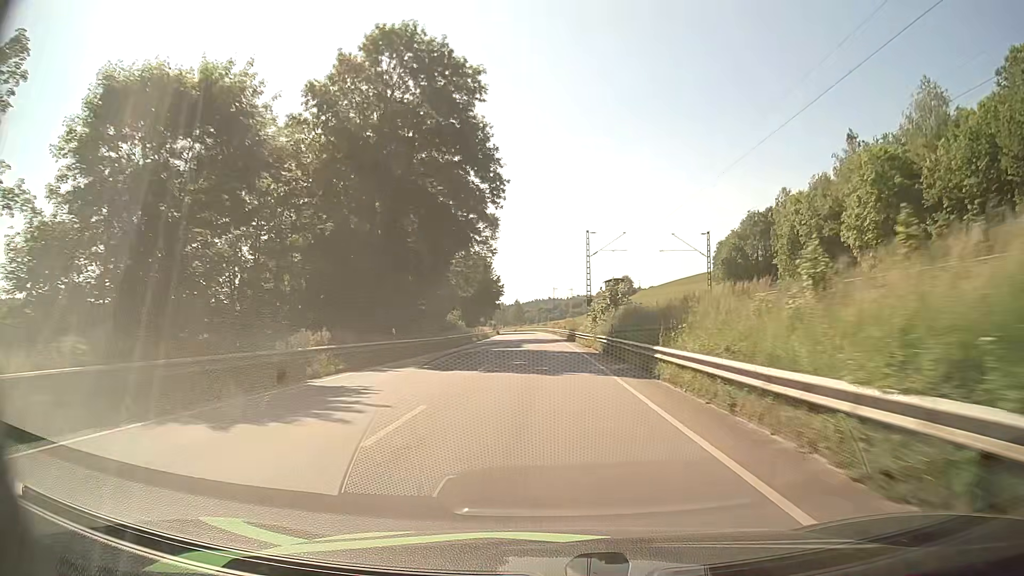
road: primary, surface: asphalt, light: Day
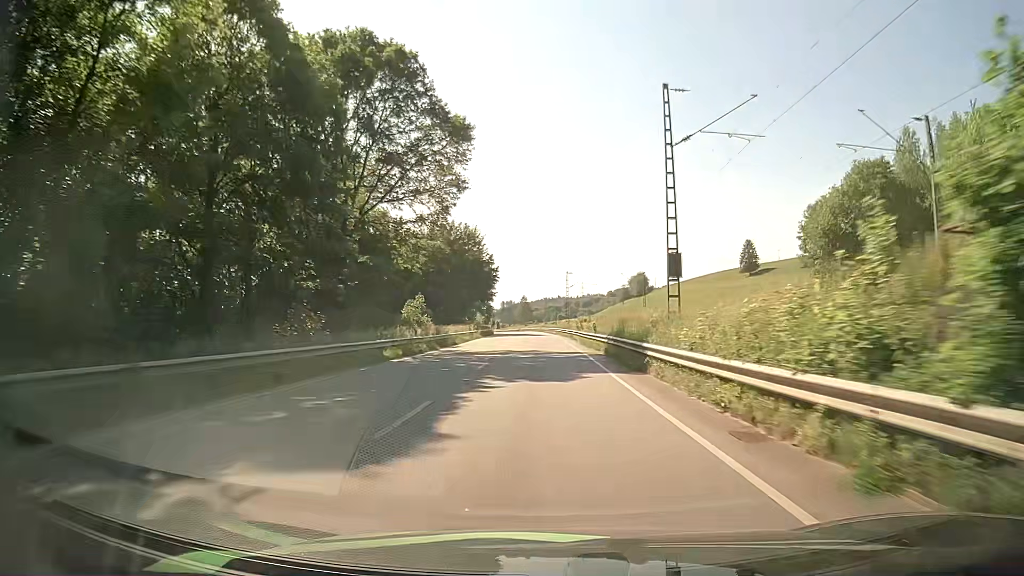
(-0.2, +36.4) m; -1°
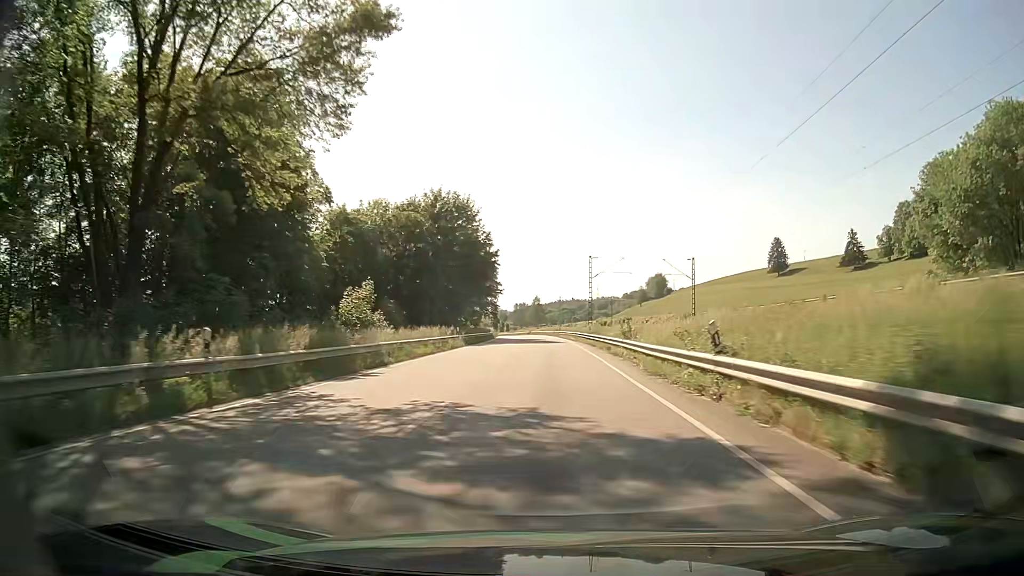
(-0.2, +24.2) m; -1°
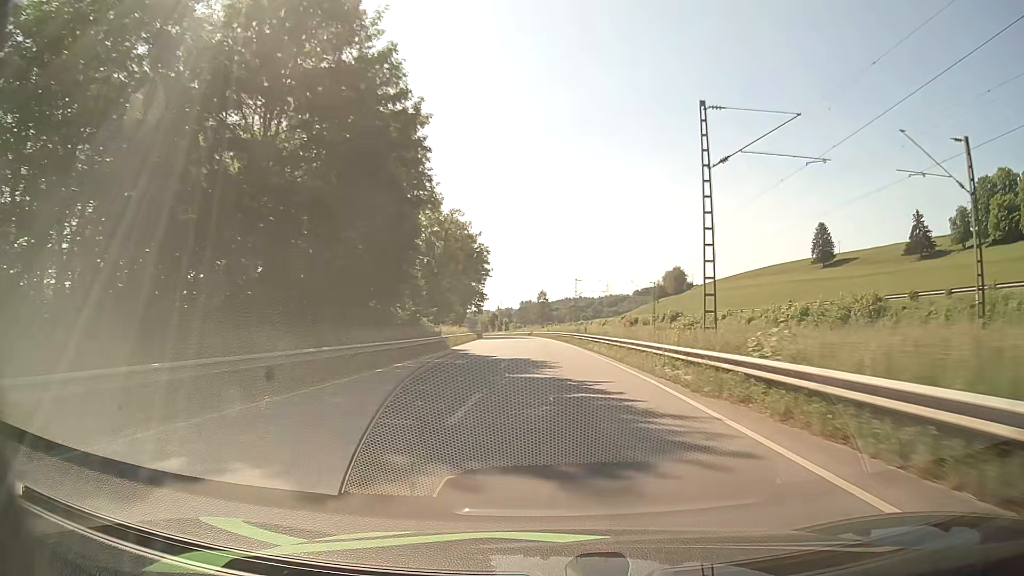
(-0.4, +48.3) m; -1°
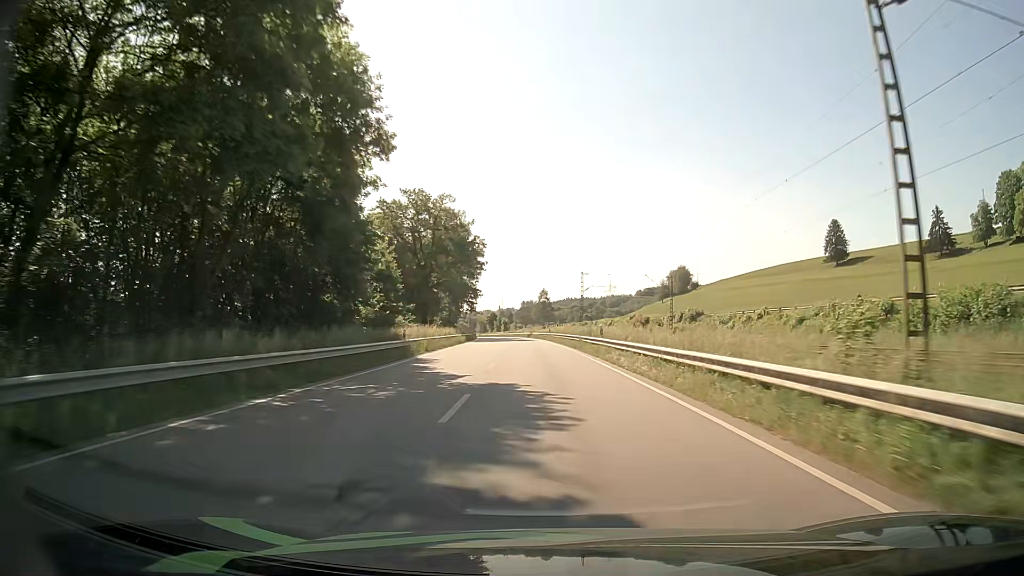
(0.0, +12.1) m; 0°
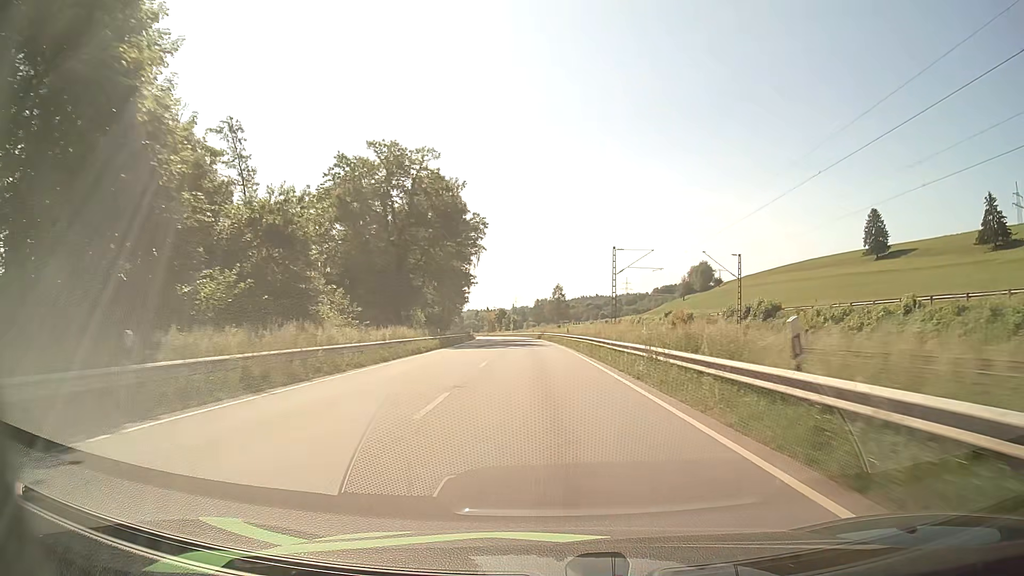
(-0.2, +24.3) m; -1°
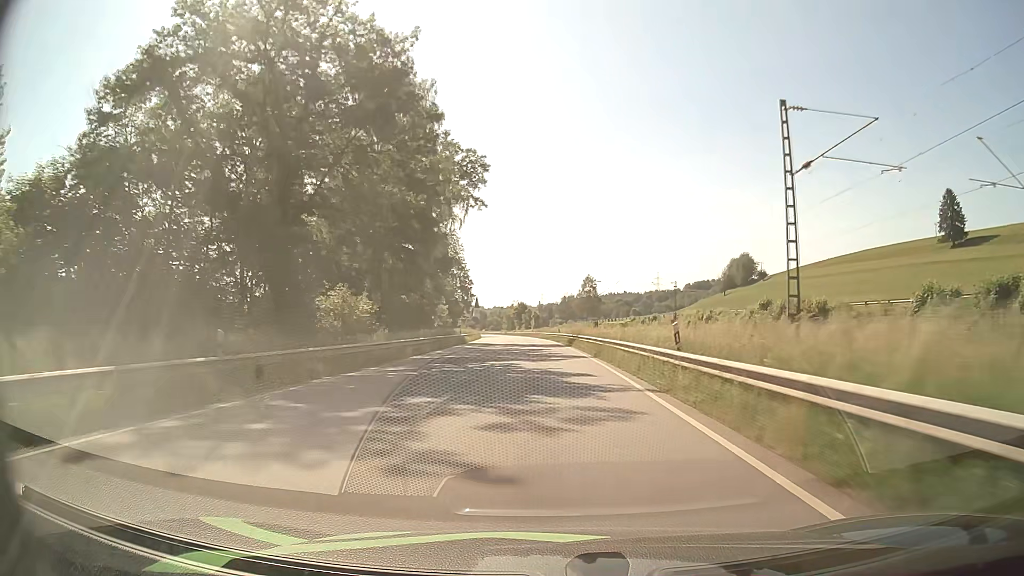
(-0.8, +36.9) m; -2°
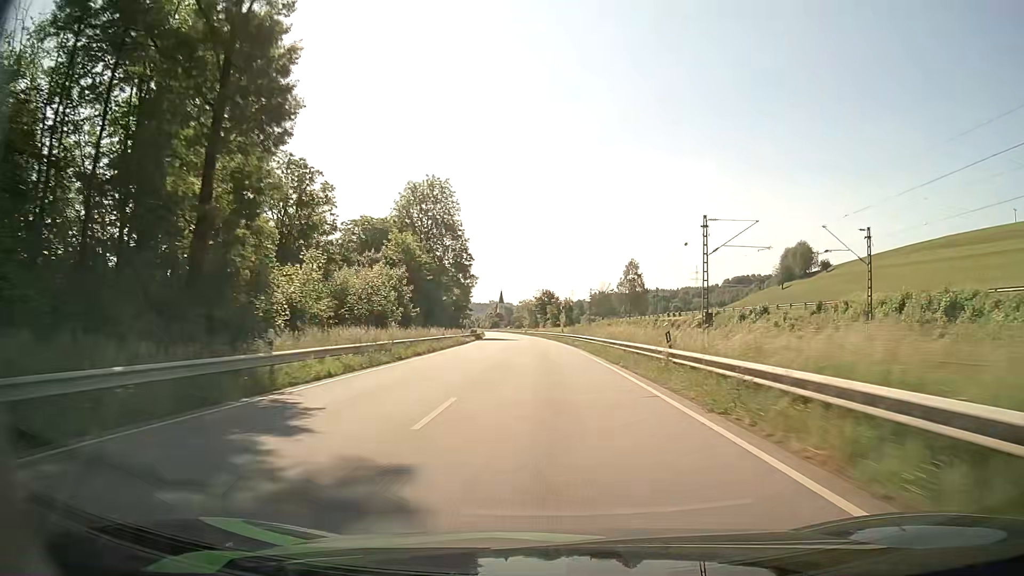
(-1.1, +50.3) m; -2°
(0, +10) (0, +20) (0, +30) (-1, +40) (-1, +50) (-2, +60) (-2, +70) (-3, +80) (-4, +90) (-4, +100) m
